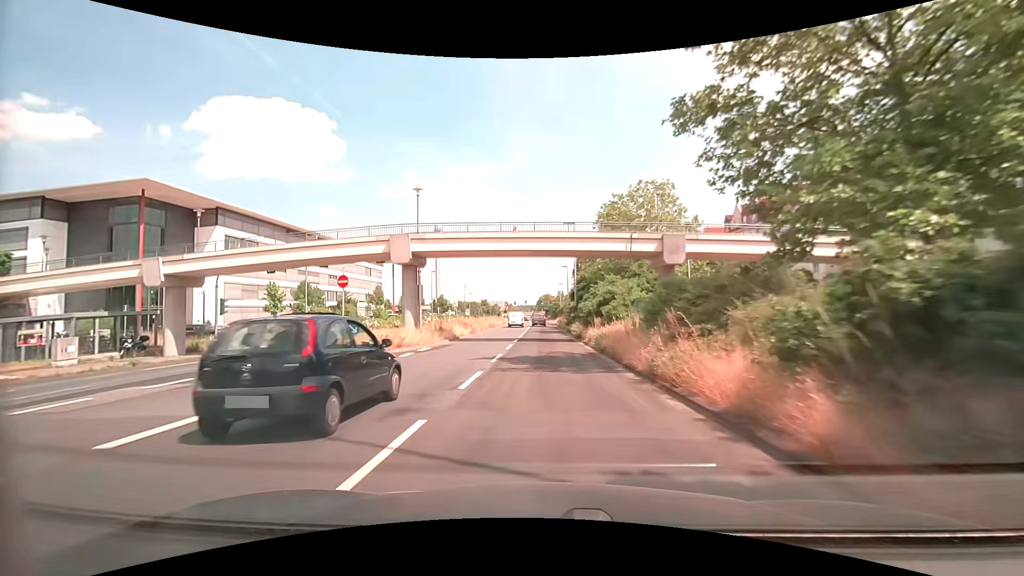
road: primary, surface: asphalt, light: Day
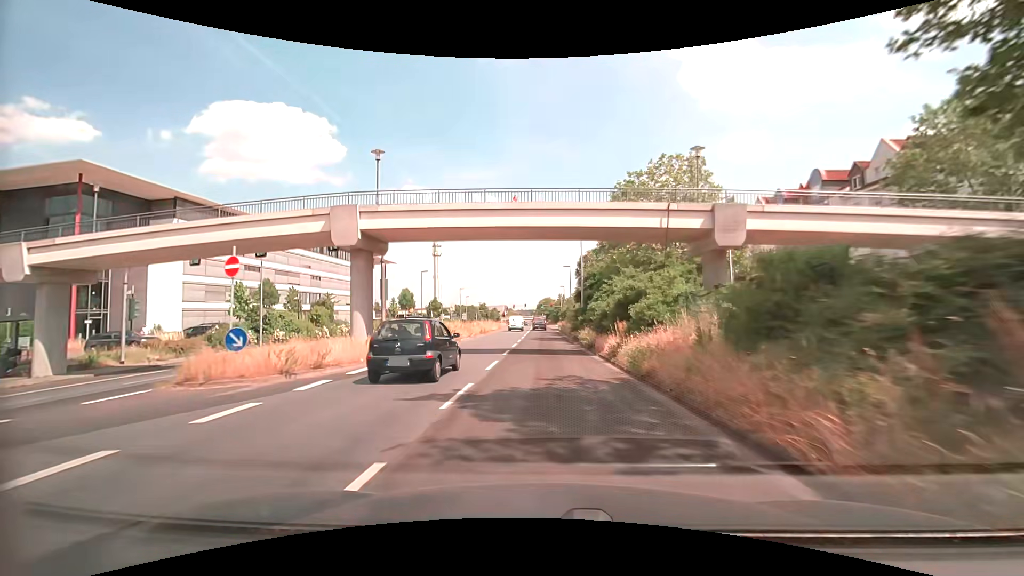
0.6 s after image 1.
(+0.1, +7.8) m; 0°
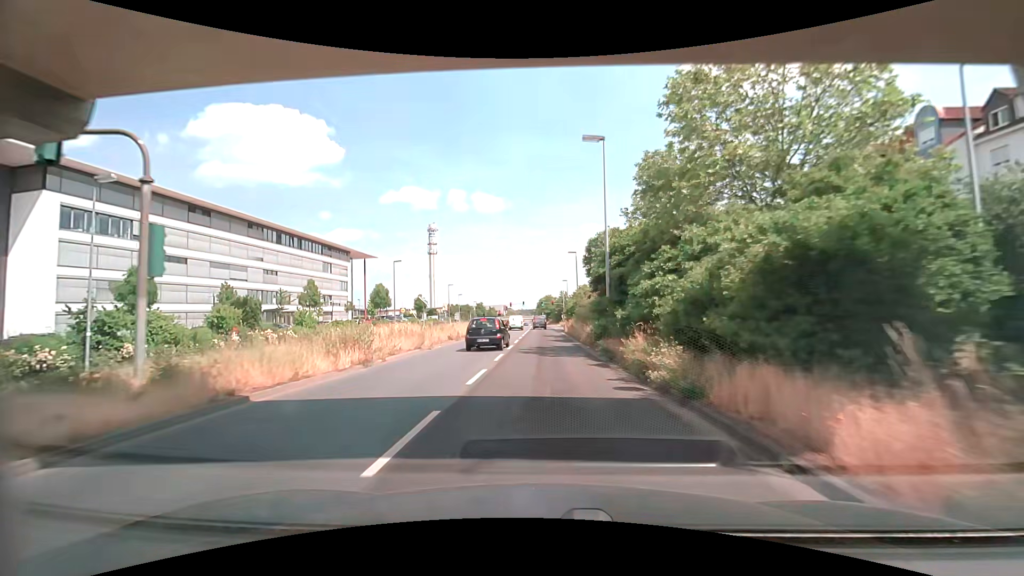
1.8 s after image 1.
(+0.1, +15.6) m; 0°
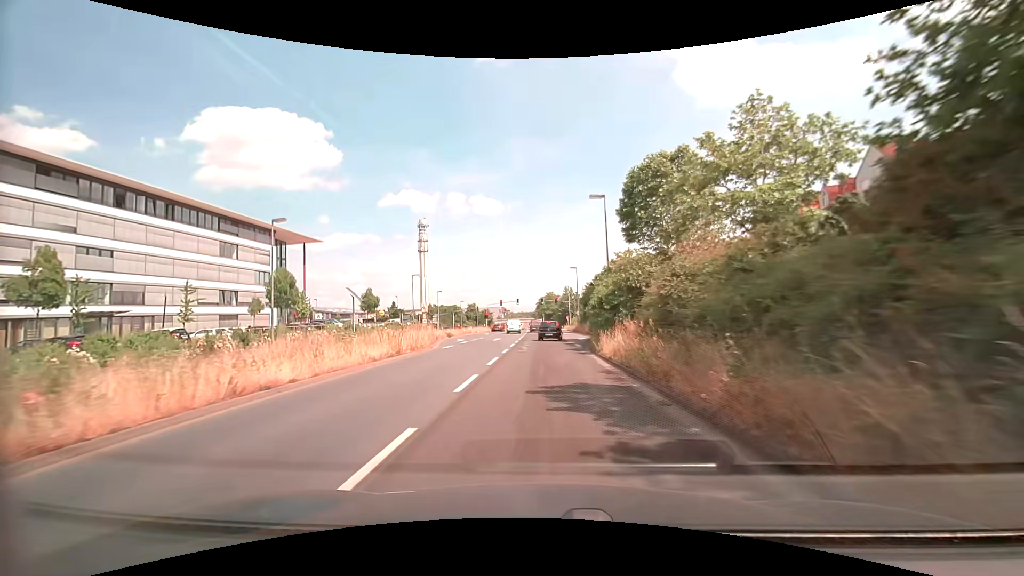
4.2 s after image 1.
(0.0, +30.9) m; 0°
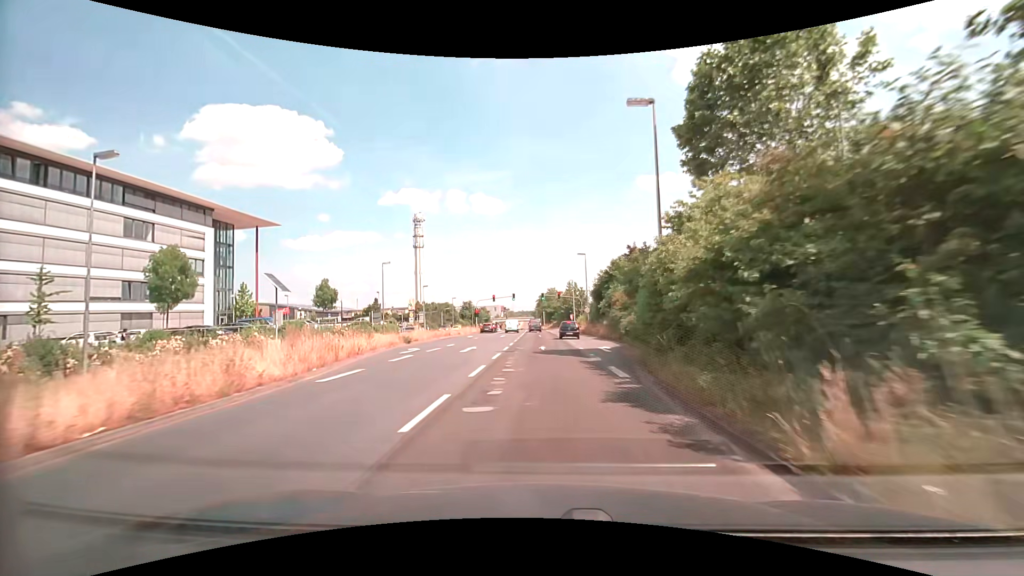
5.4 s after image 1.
(+0.1, +15.4) m; 0°
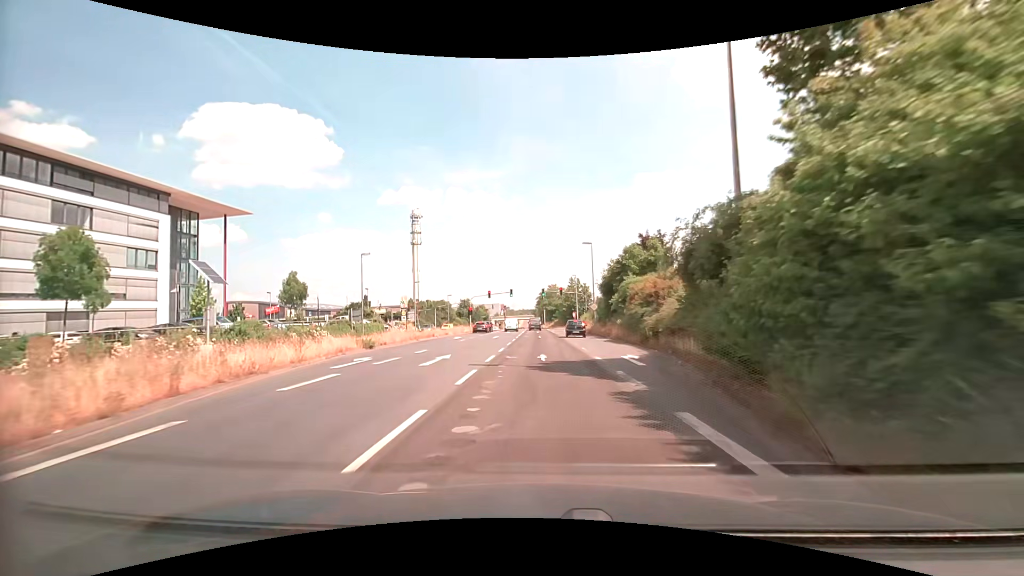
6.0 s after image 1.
(0.0, +7.7) m; 0°
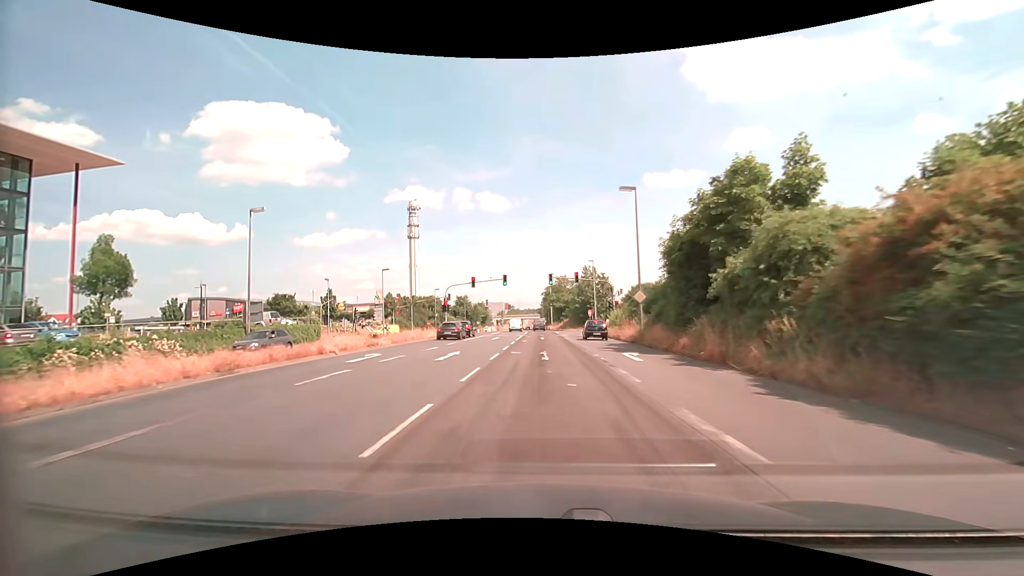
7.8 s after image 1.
(0.0, +23.4) m; -1°
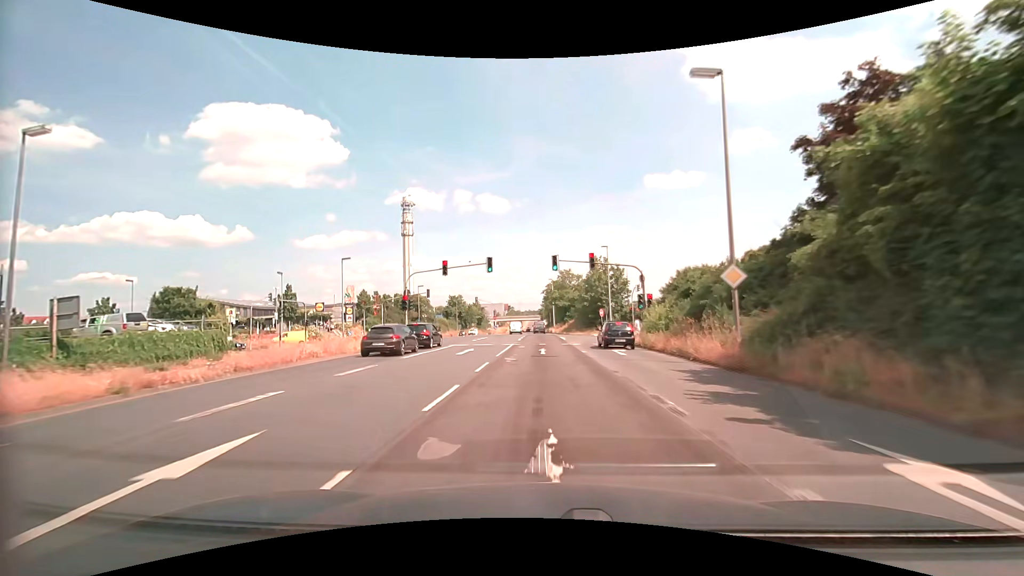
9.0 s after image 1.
(0.0, +15.7) m; 0°
(0, +10) (0, +20) (0, +30) (0, +40) (0, +50) (0, +60) (0, +70) (-1, +80) (-1, +90) (-1, +100) m
